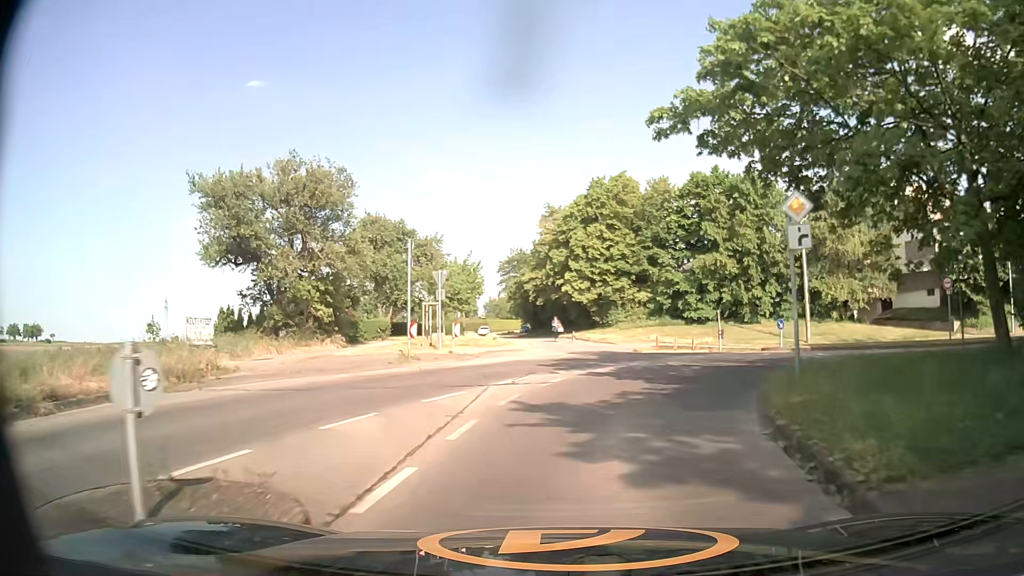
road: tertiary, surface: concrete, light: Day
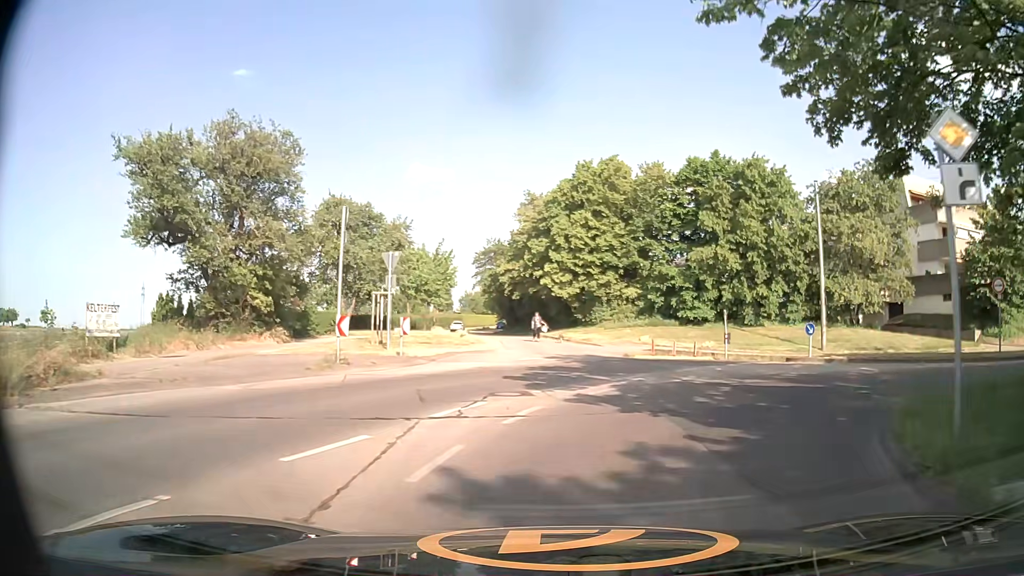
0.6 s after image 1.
(0.0, +5.2) m; +2°
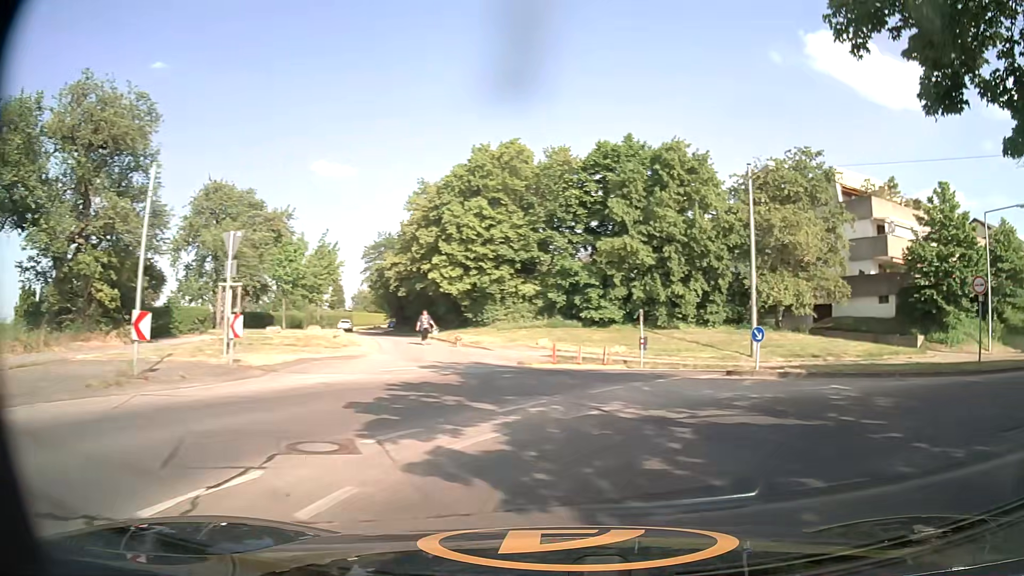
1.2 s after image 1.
(+0.3, +4.6) m; +8°
